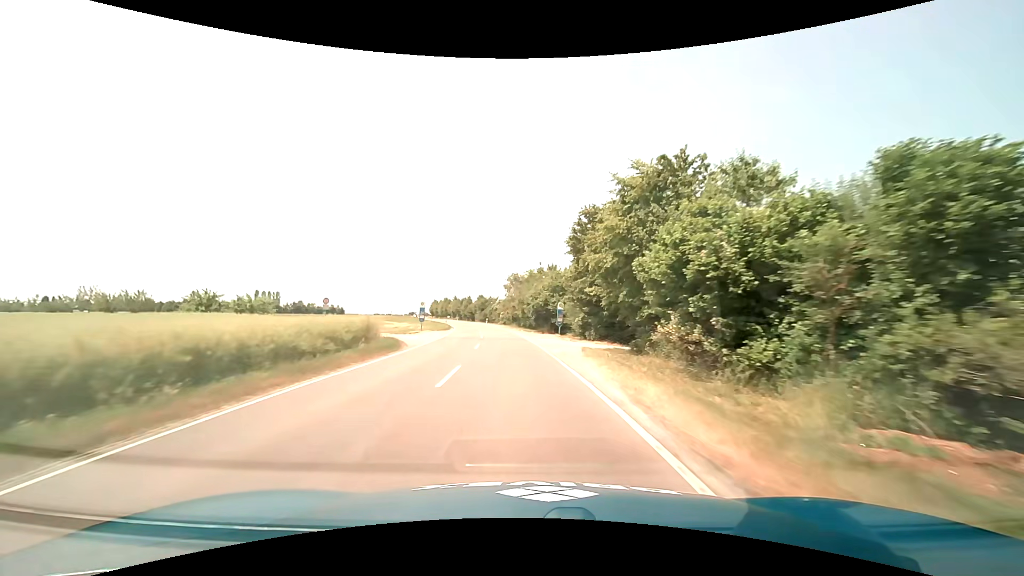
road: tertiary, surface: asphalt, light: Day
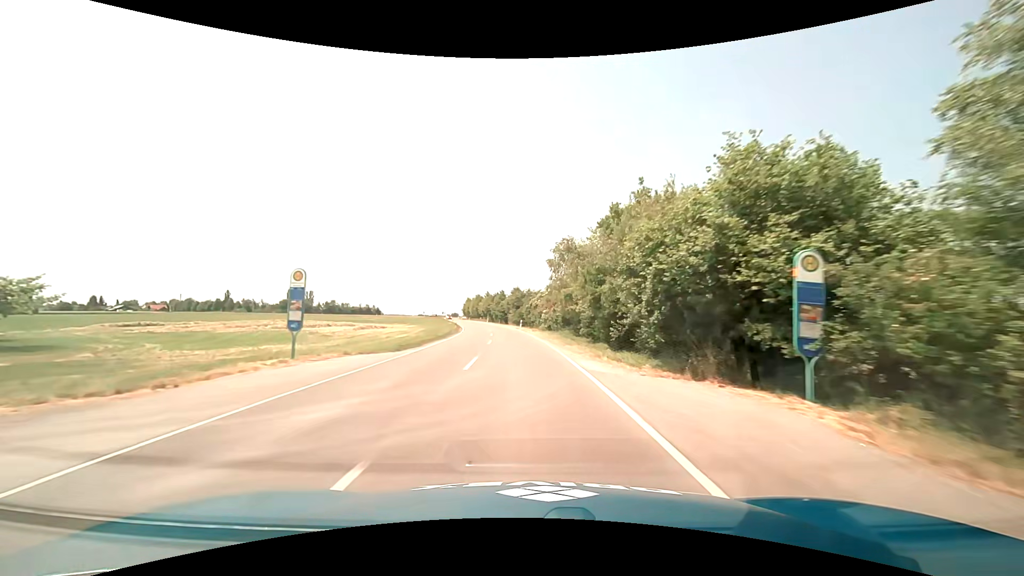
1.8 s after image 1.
(-1.5, +34.2) m; -5°
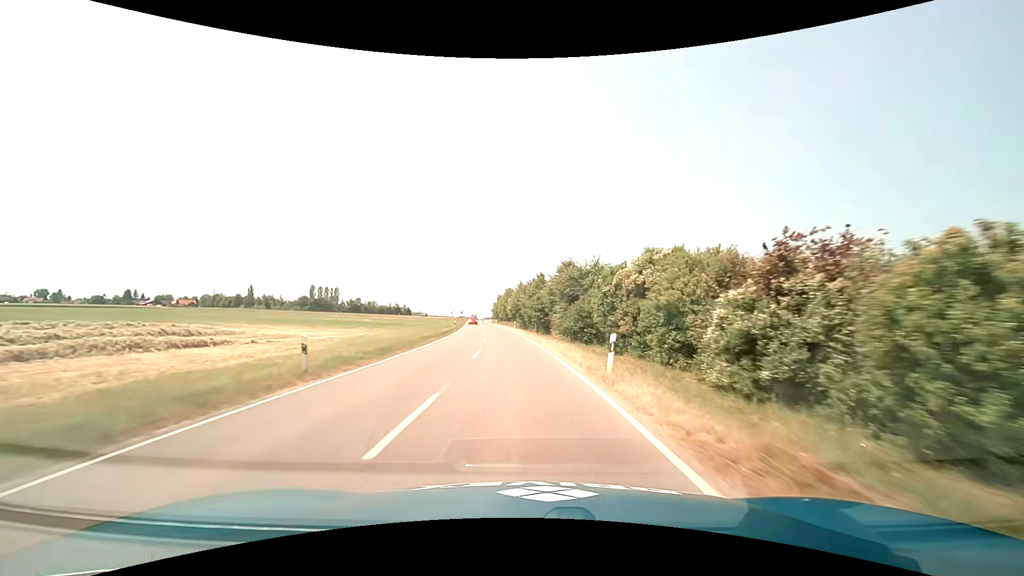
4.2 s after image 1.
(-1.8, +45.3) m; -5°
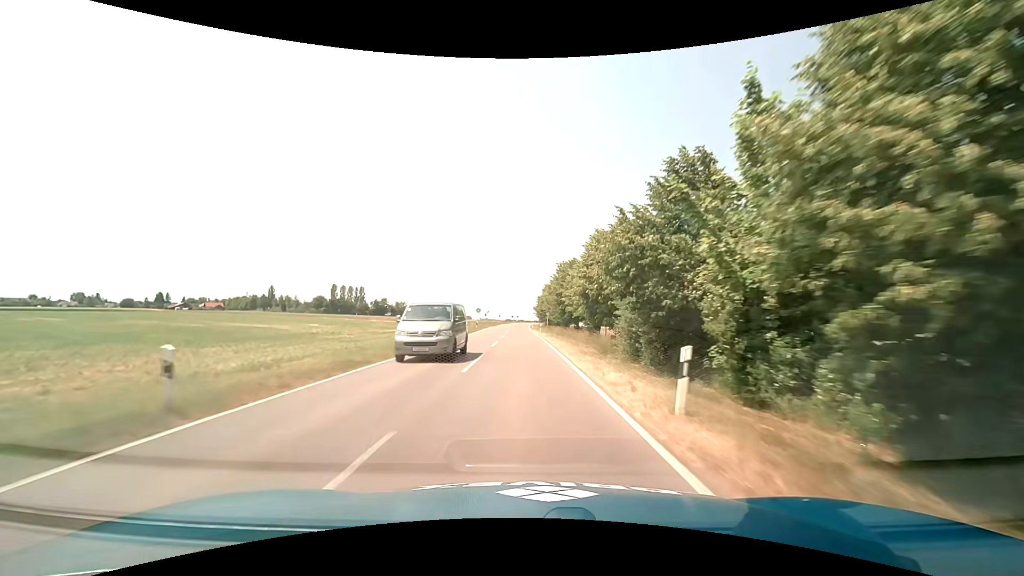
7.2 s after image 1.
(-3.1, +54.9) m; -6°
(0, +10) (0, +20) (0, +30) (-1, +40) (-1, +50) (-1, +60) (-1, +70) (-1, +80) (-1, +90) (-1, +100) m
